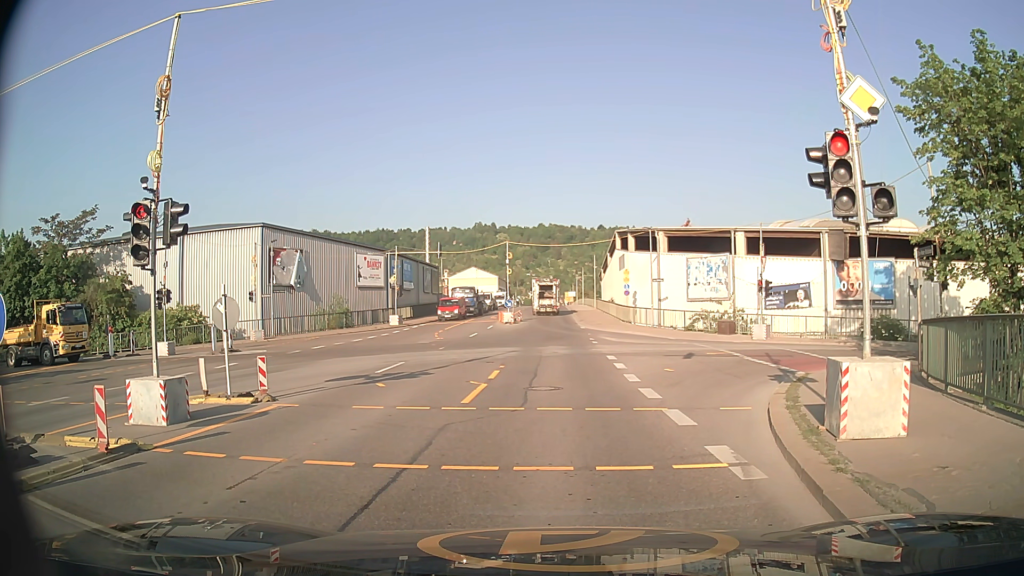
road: secondary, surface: asphalt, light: Day
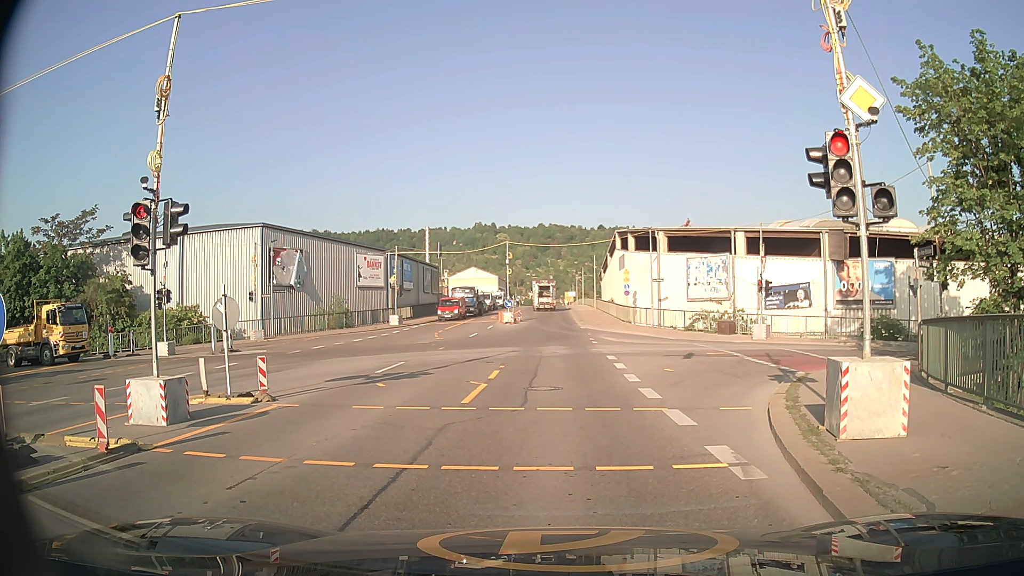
(0.0, 0.0) m; 0°
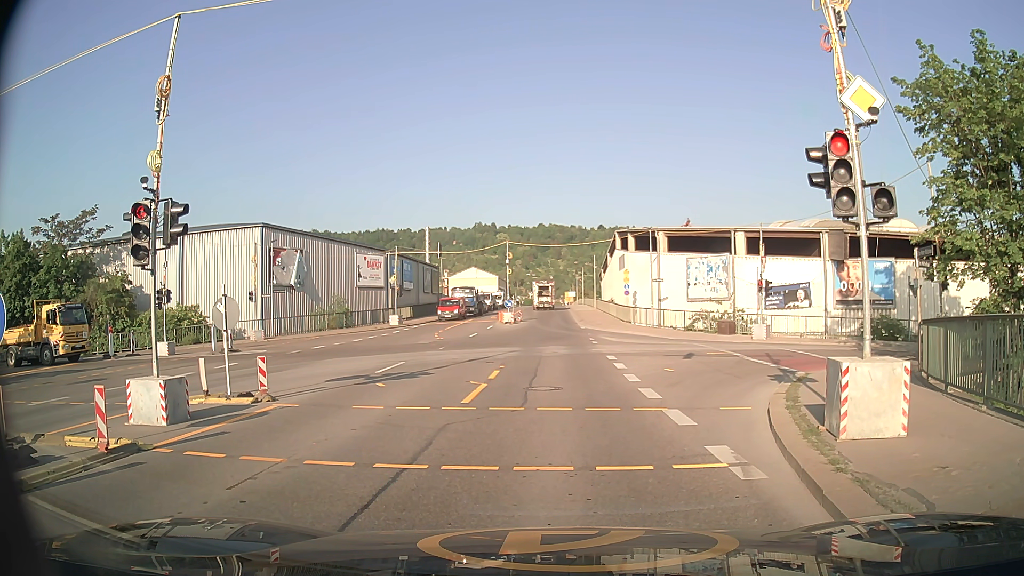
(0.0, 0.0) m; 0°
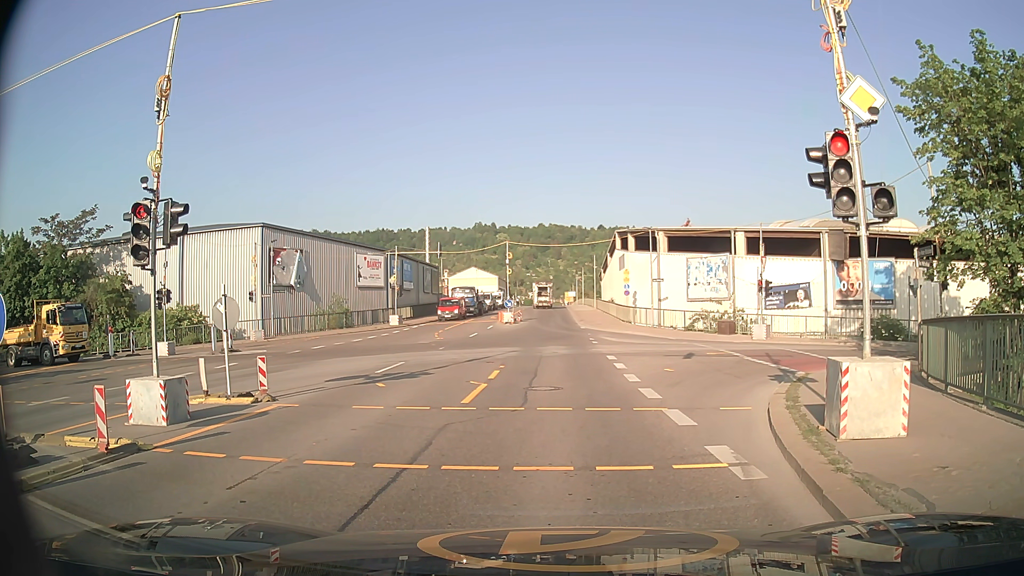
(0.0, 0.0) m; 0°
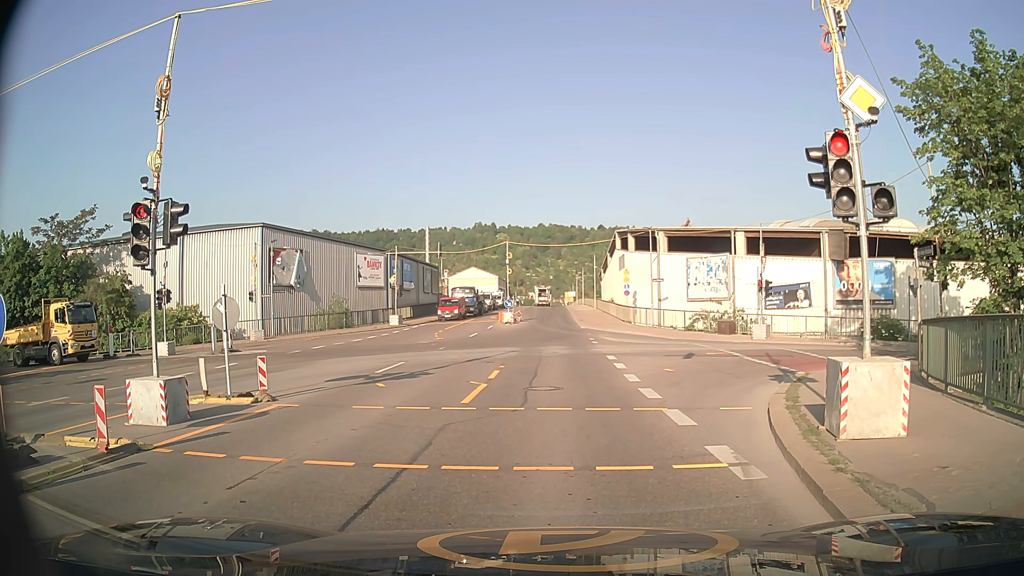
(0.0, 0.0) m; 0°
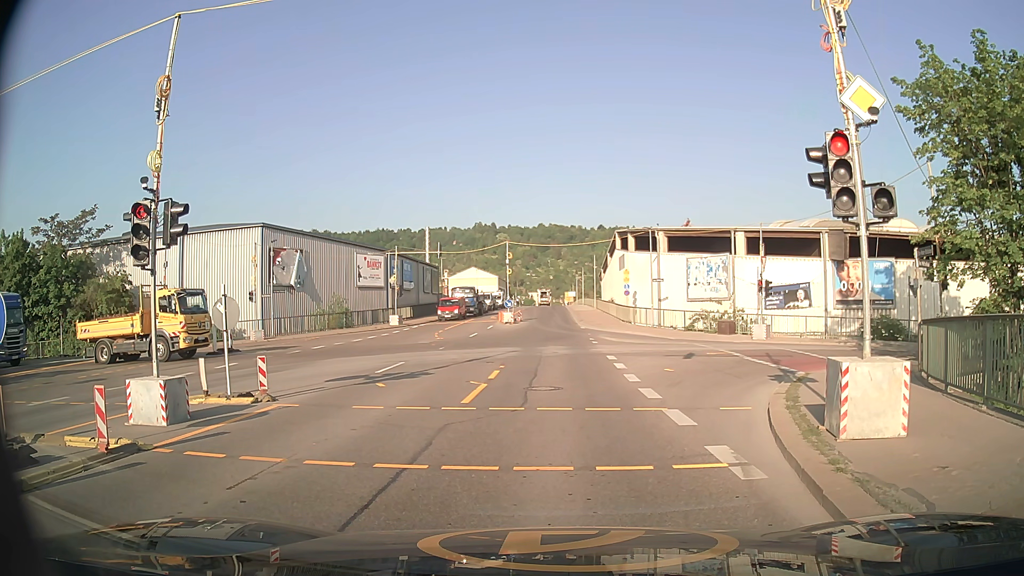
(0.0, 0.0) m; 0°
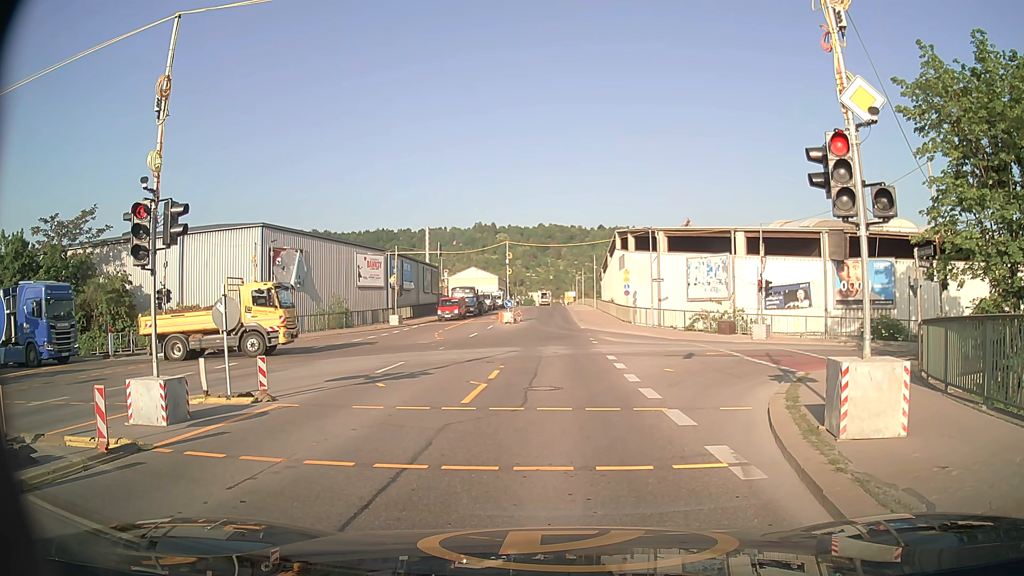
(0.0, 0.0) m; 0°
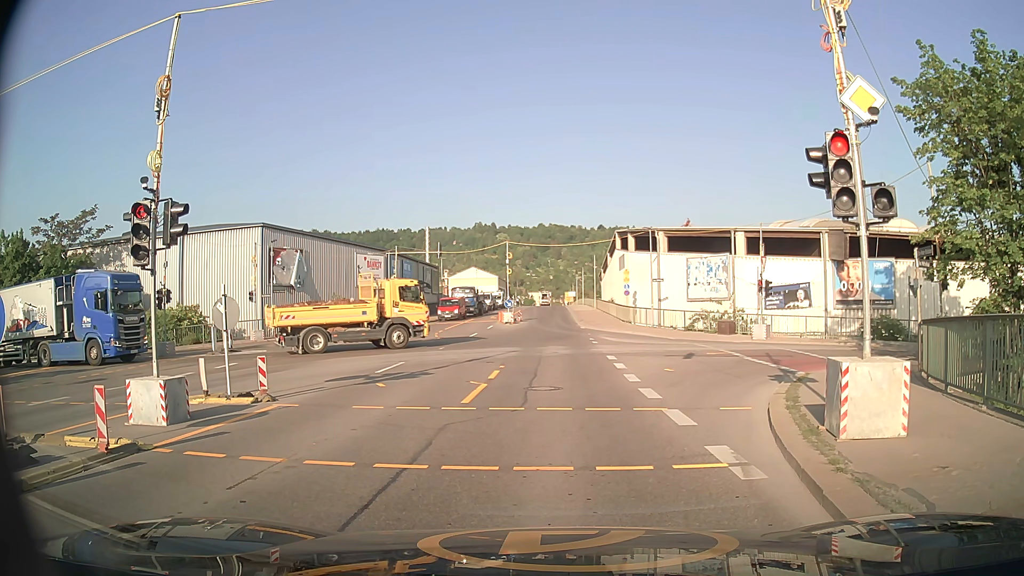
(0.0, 0.0) m; 0°
(0, +10) (0, +20) (0, +30) (0, +40) (0, +50) (+1, +60) (+1, +70) (+1, +80) (+1, +90) (+1, +100) m
